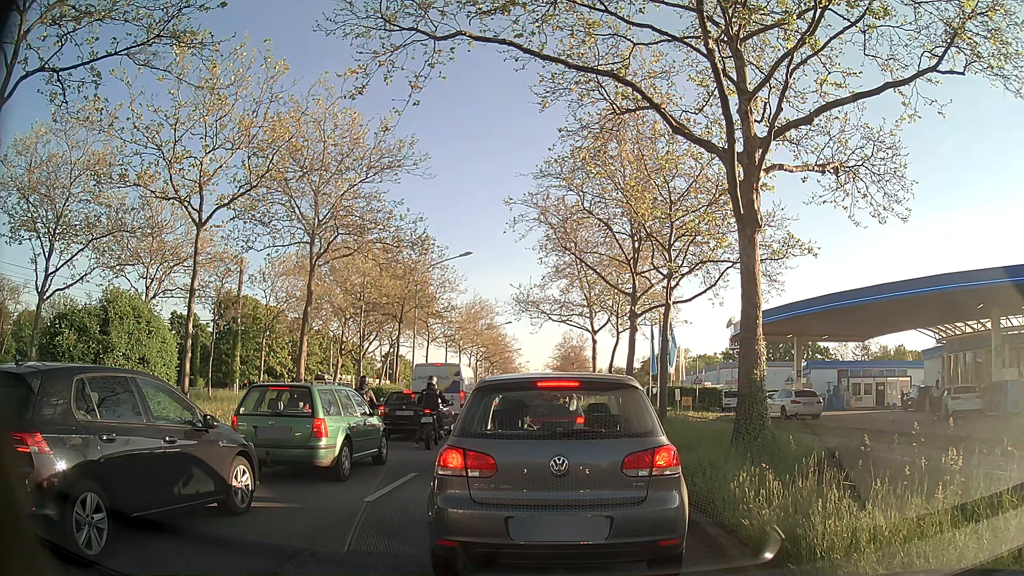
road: primary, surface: asphalt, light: Day
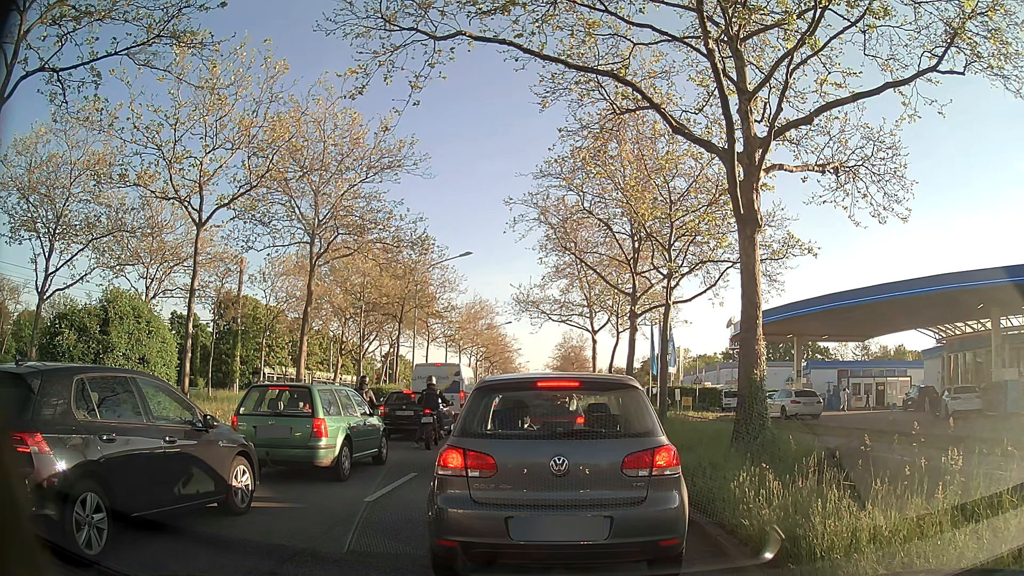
(0.0, 0.0) m; 0°
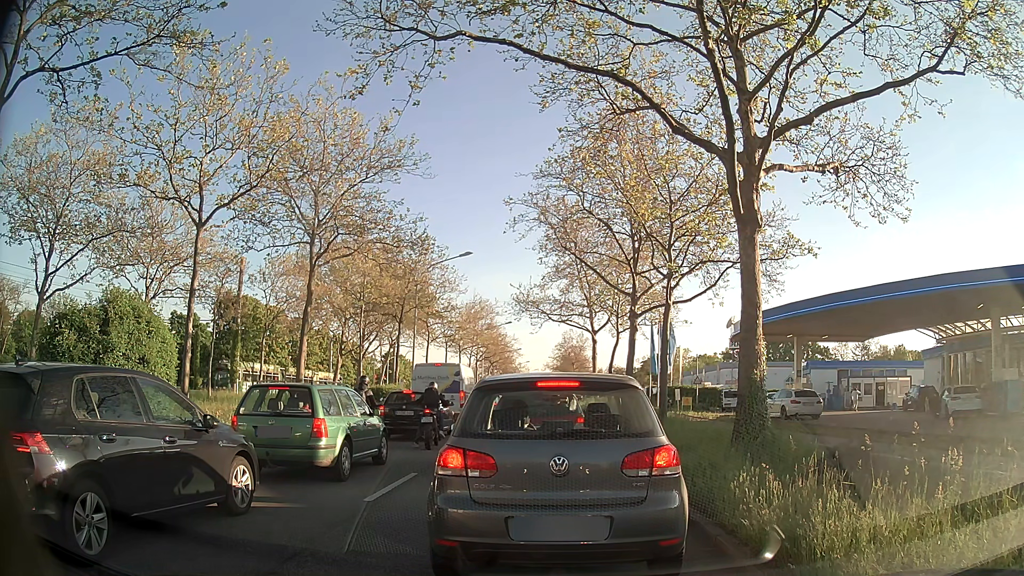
(0.0, 0.0) m; 0°
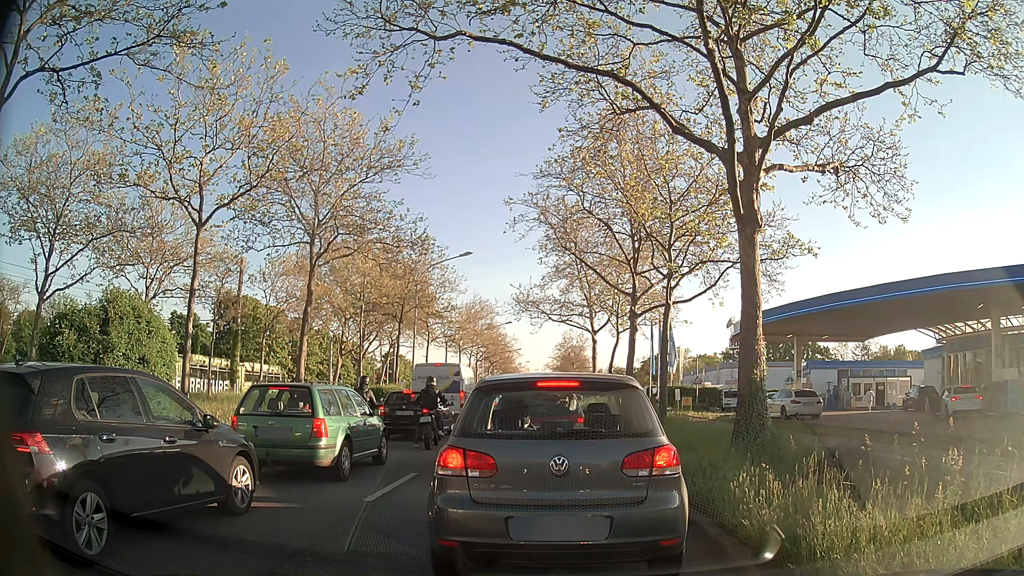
(0.0, 0.0) m; 0°
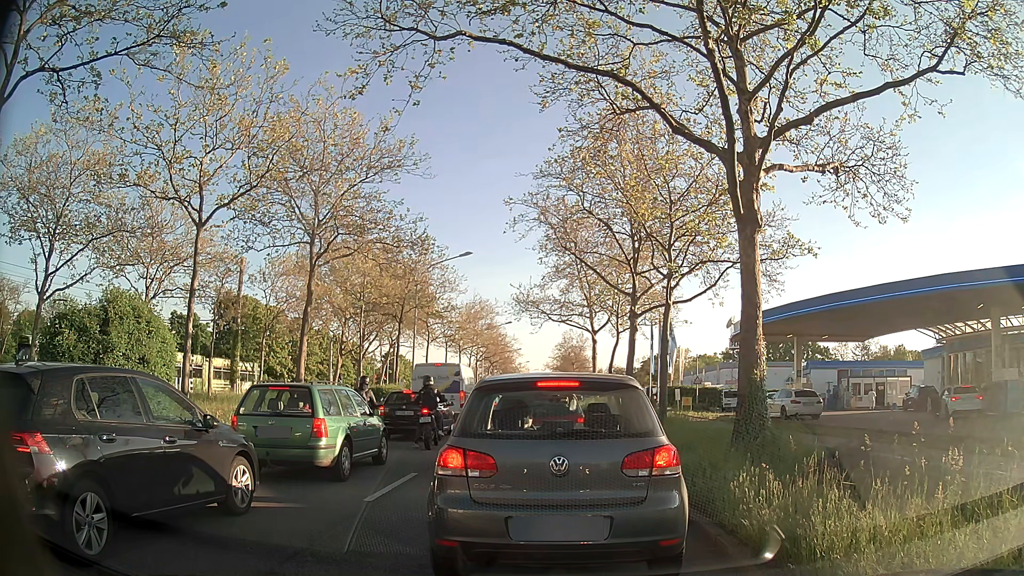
(0.0, 0.0) m; 0°
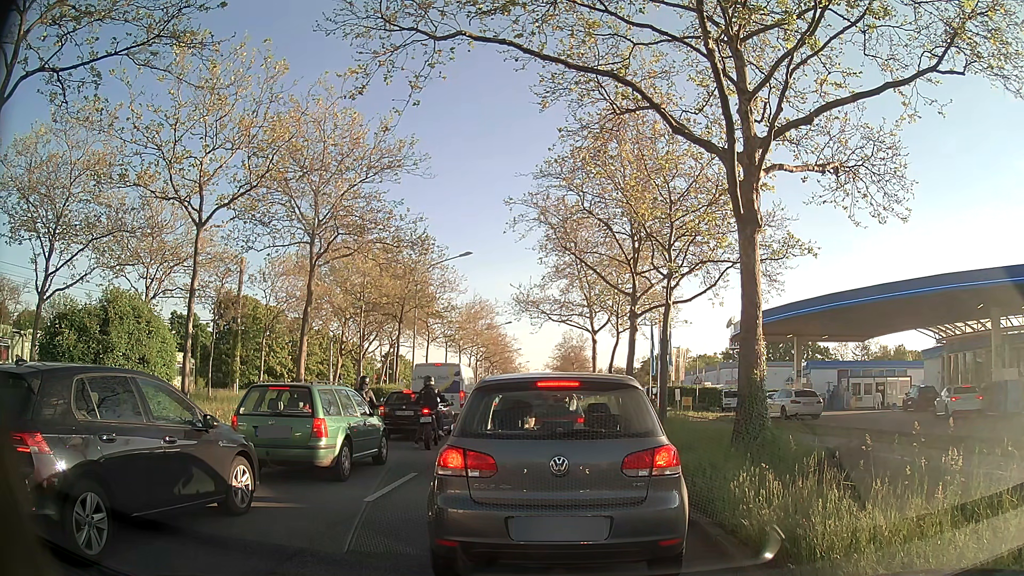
(0.0, 0.0) m; 0°
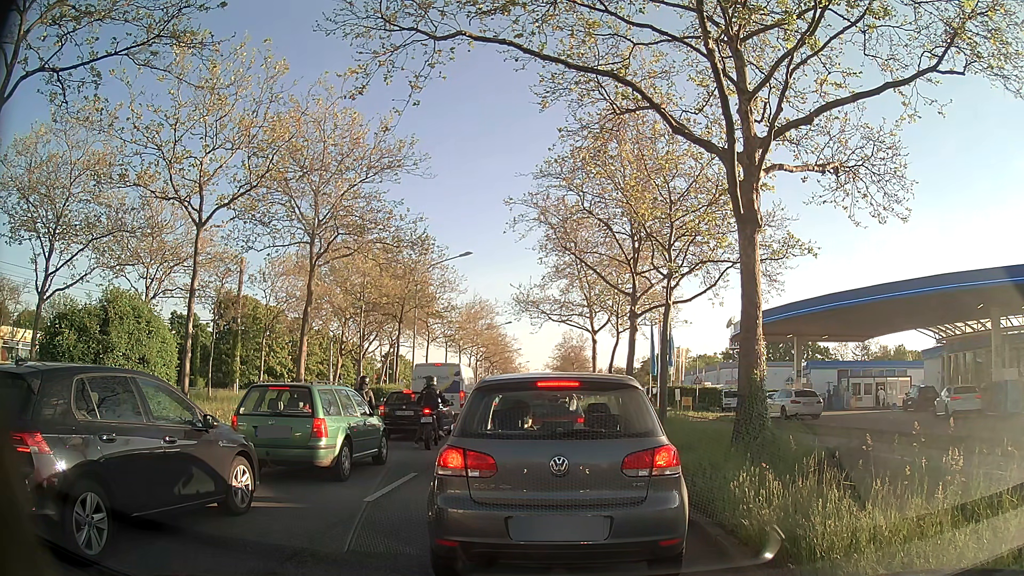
(0.0, 0.0) m; 0°
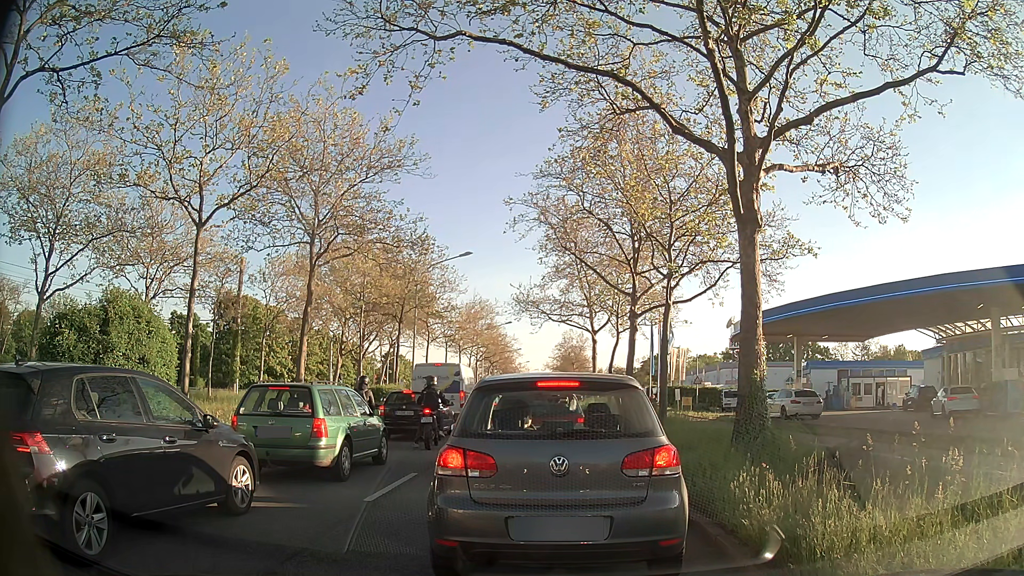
(0.0, 0.0) m; 0°
